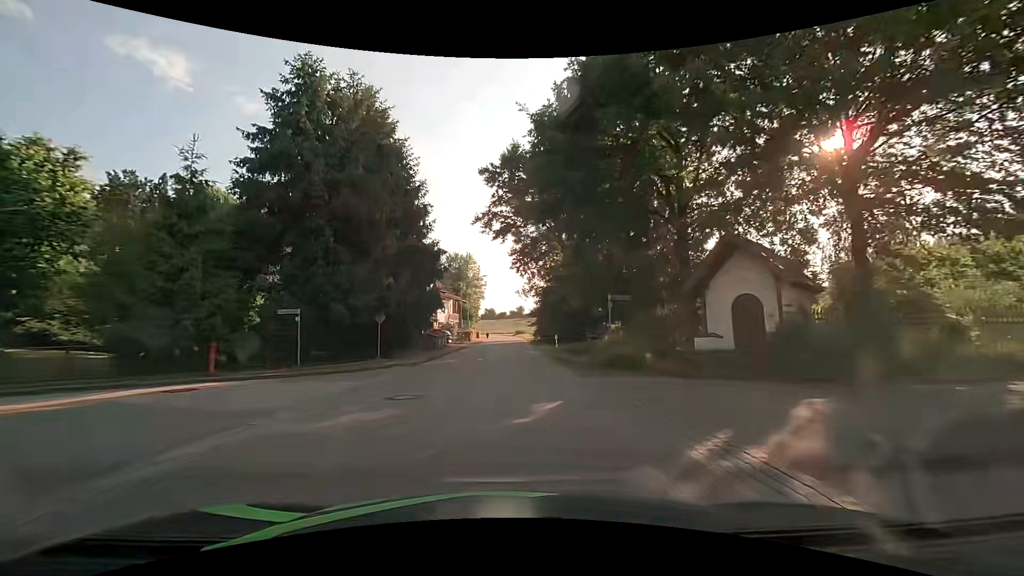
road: tertiary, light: Day
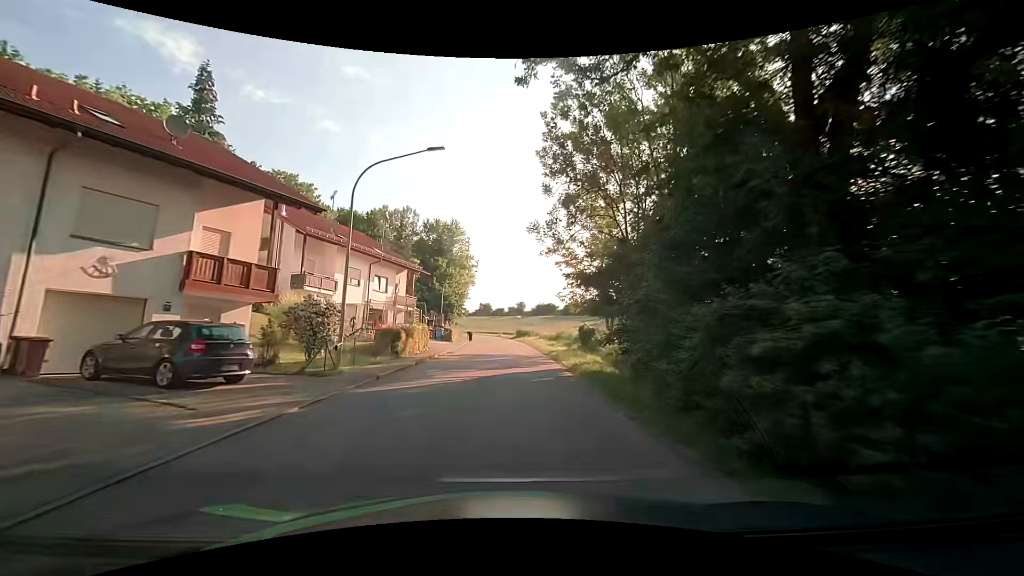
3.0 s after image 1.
(+0.1, +38.9) m; +1°
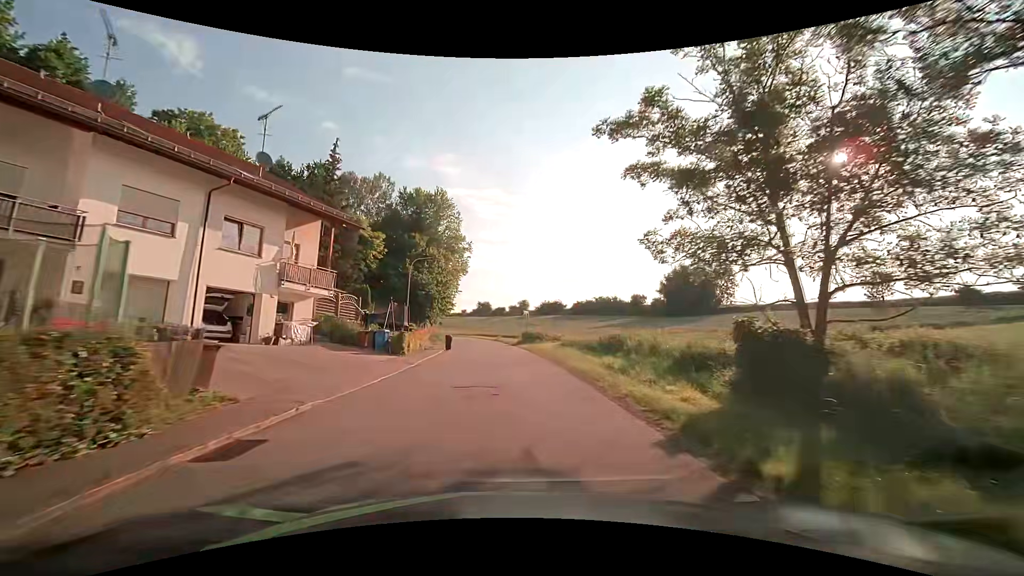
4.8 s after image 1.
(-0.6, +22.7) m; -1°
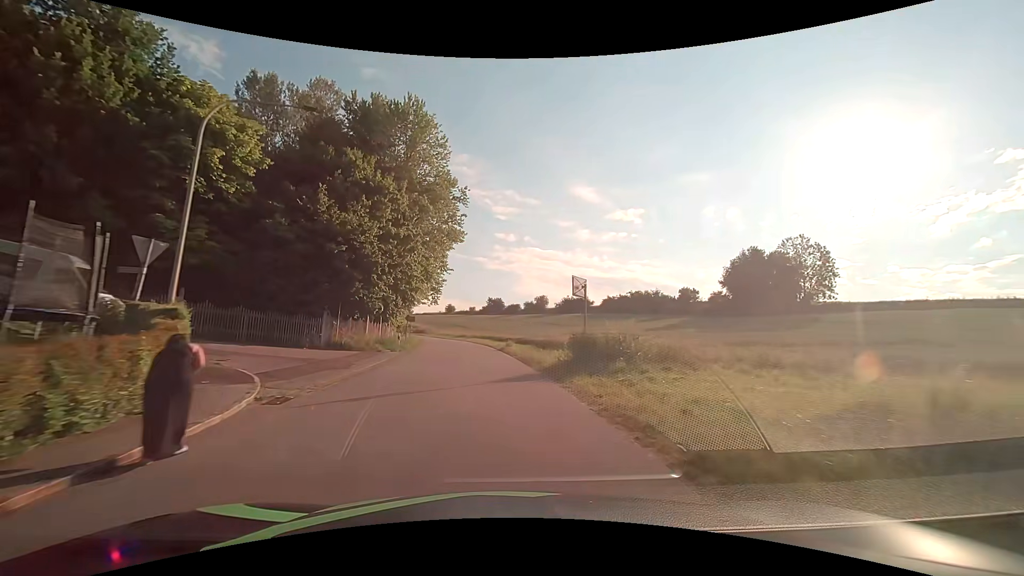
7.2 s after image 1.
(-0.3, +30.3) m; -2°
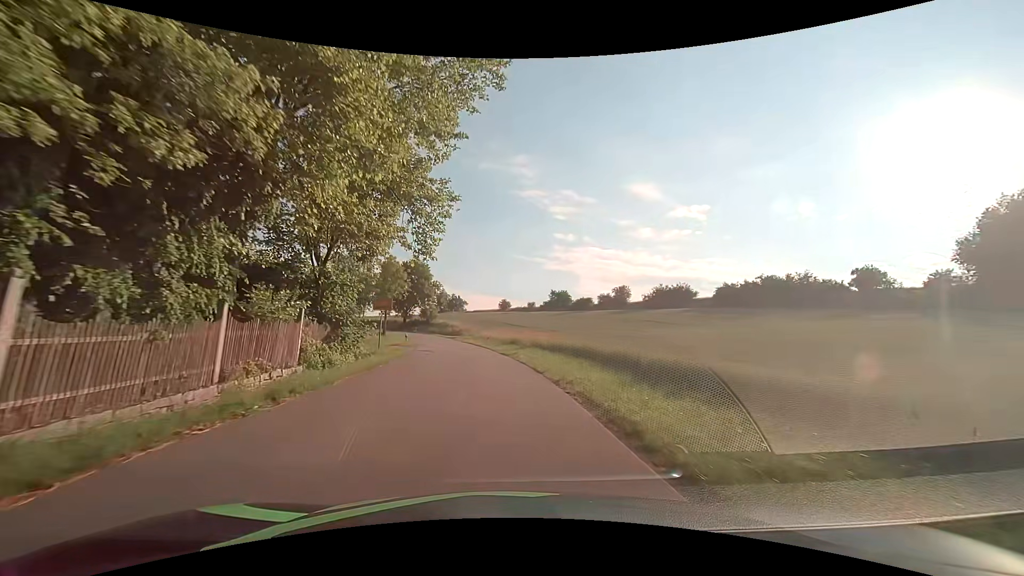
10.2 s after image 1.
(-2.4, +37.9) m; -6°
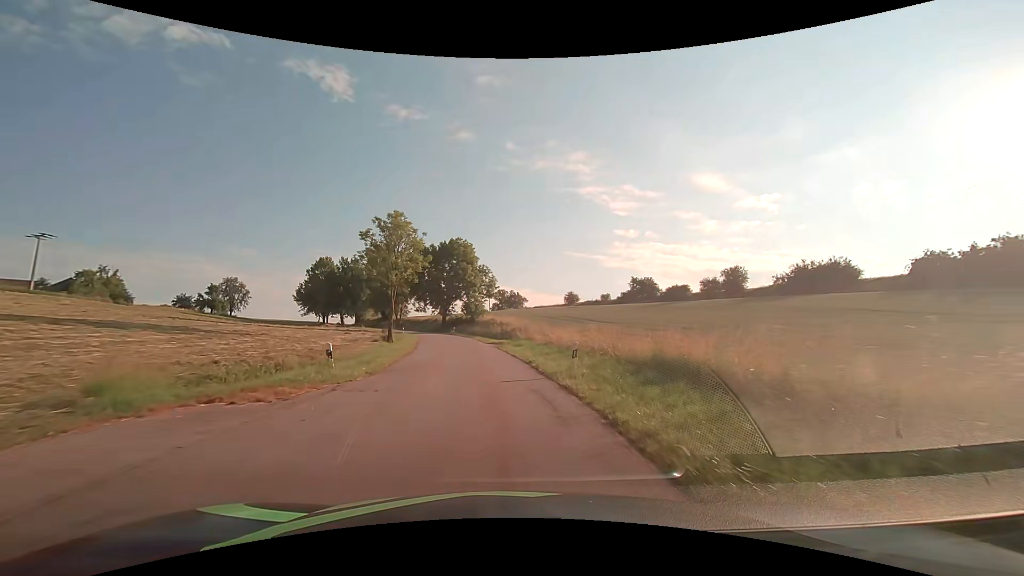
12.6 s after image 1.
(-1.8, +30.5) m; -8°
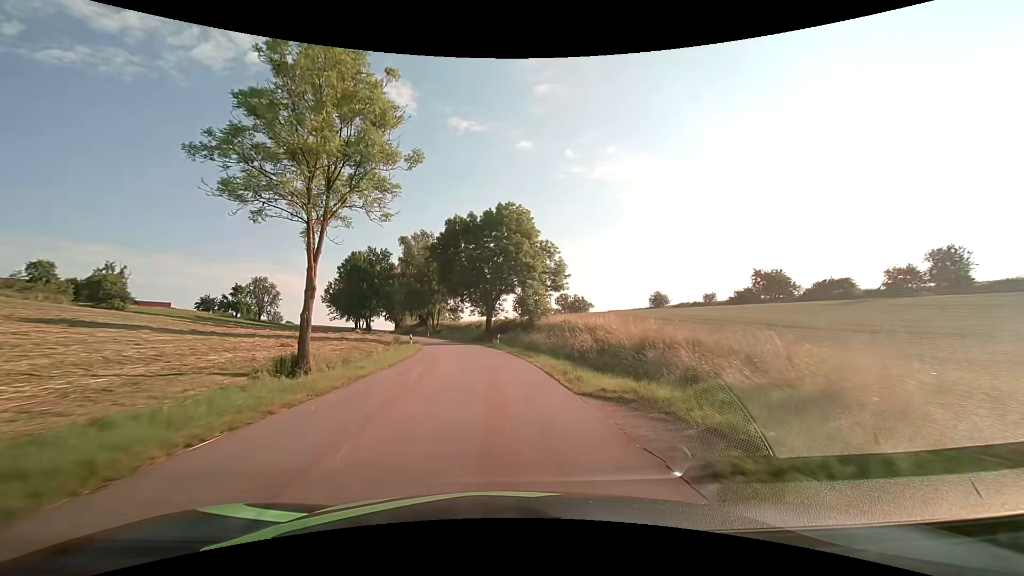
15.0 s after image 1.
(-1.3, +30.6) m; -6°
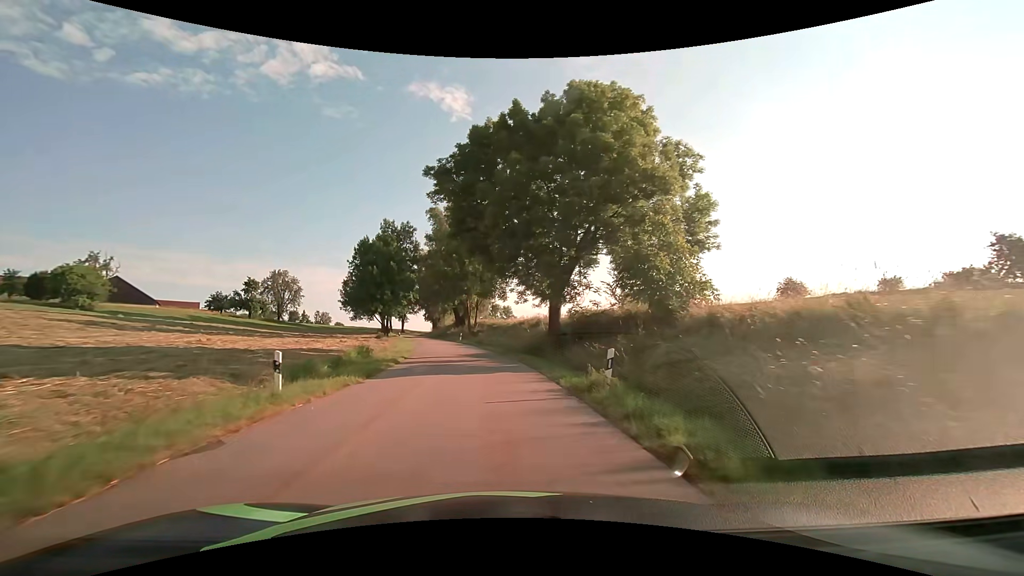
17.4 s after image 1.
(-1.5, +30.4) m; -6°
(0, +10) (-1, +20) (-2, +30) (-3, +40) (-5, +50) (-7, +59) (-10, +69) (-12, +79) (-15, +88) (-17, +98) m
